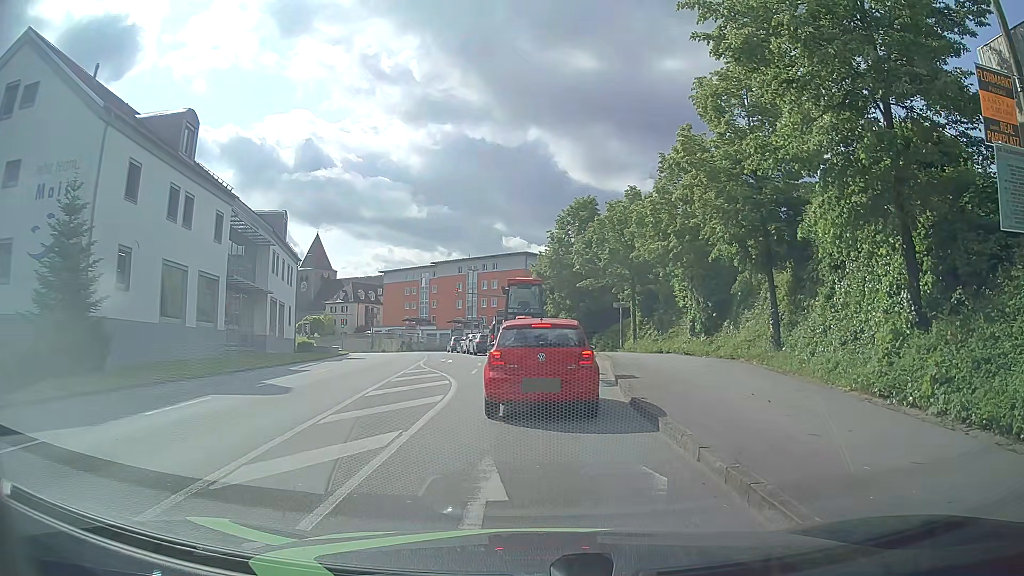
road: tertiary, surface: asphalt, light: Day
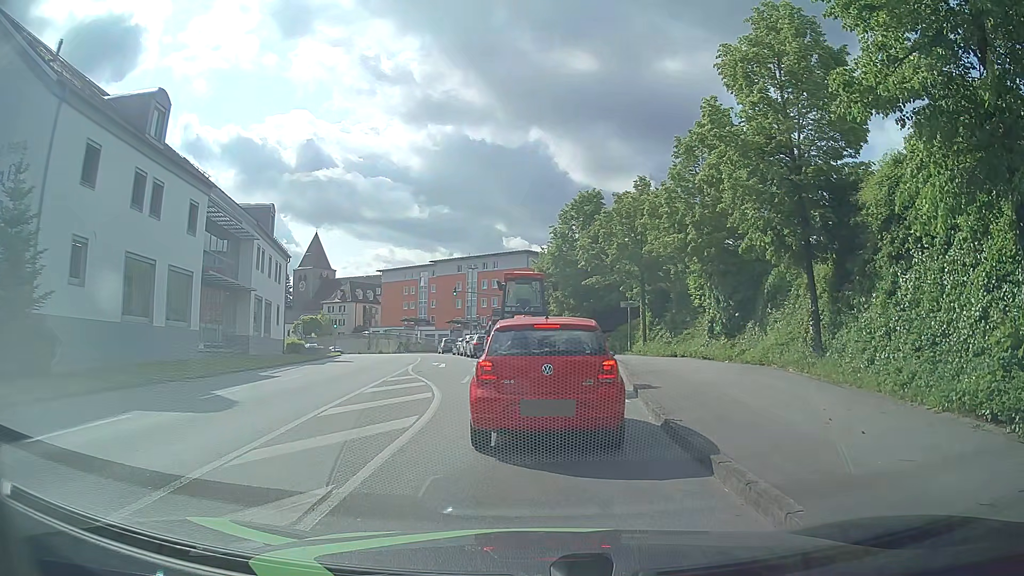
(0.0, +3.0) m; 0°
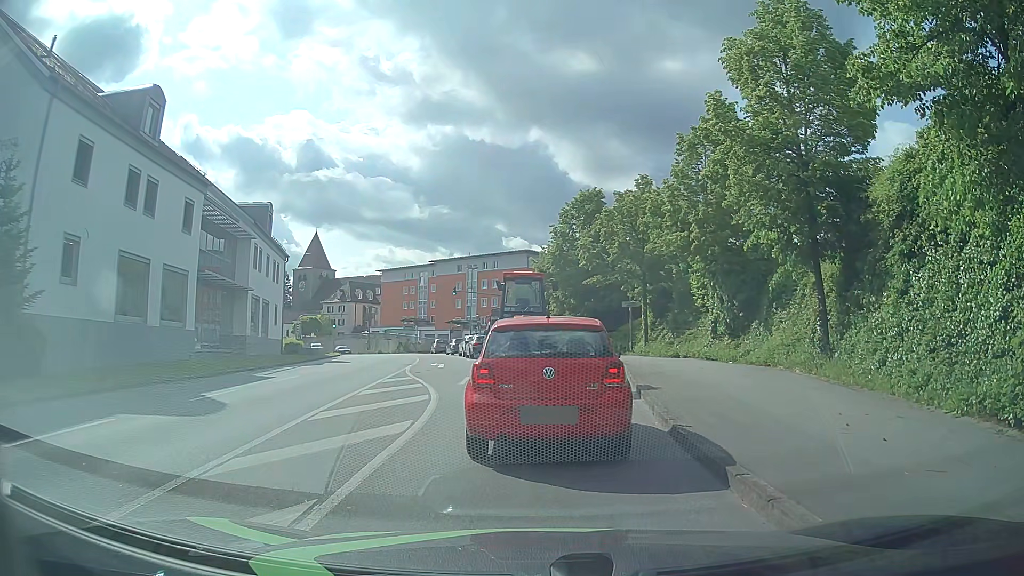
(0.0, +0.5) m; 0°
